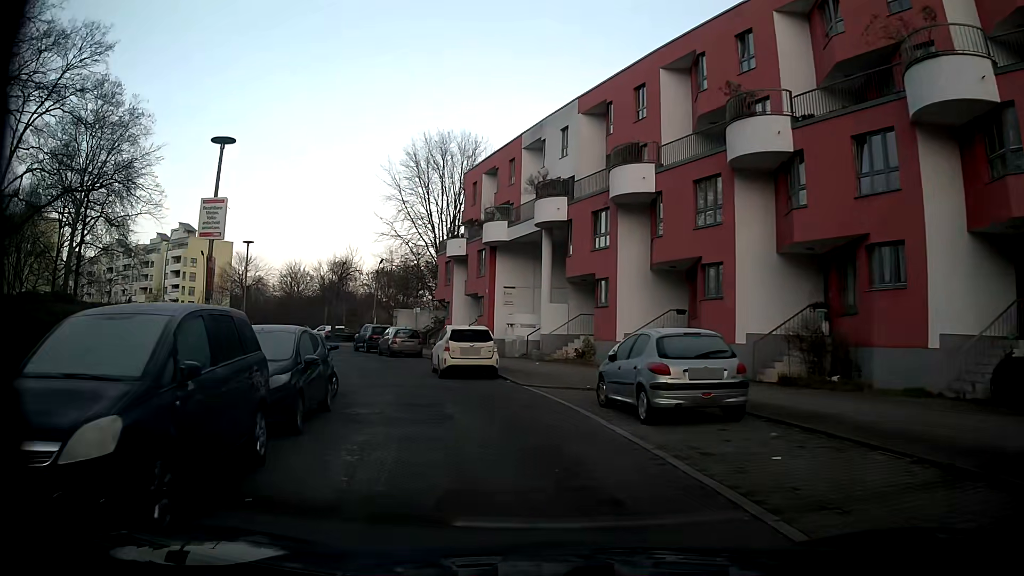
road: residential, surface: asphalt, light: Day
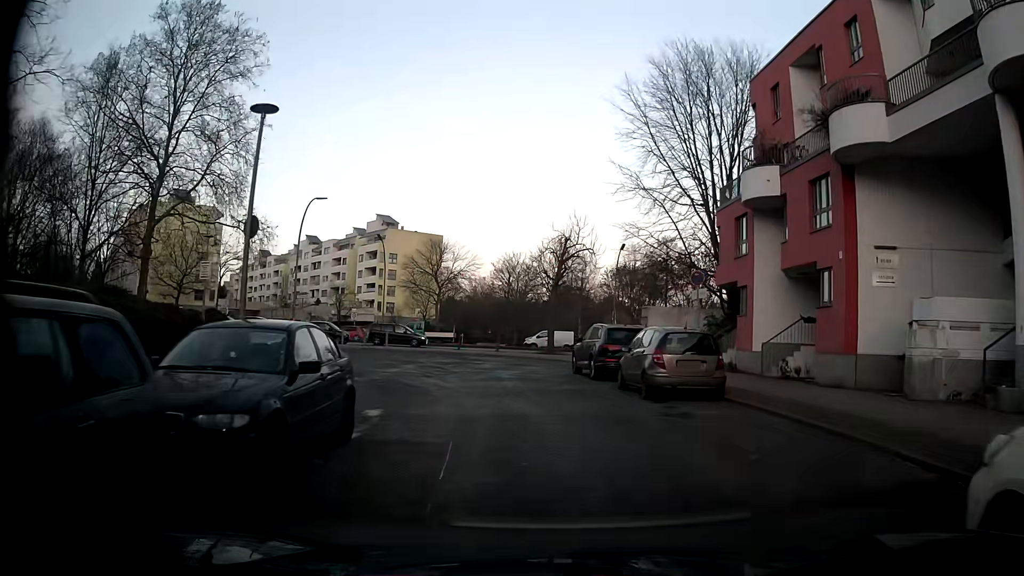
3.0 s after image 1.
(-4.5, +20.0) m; -21°
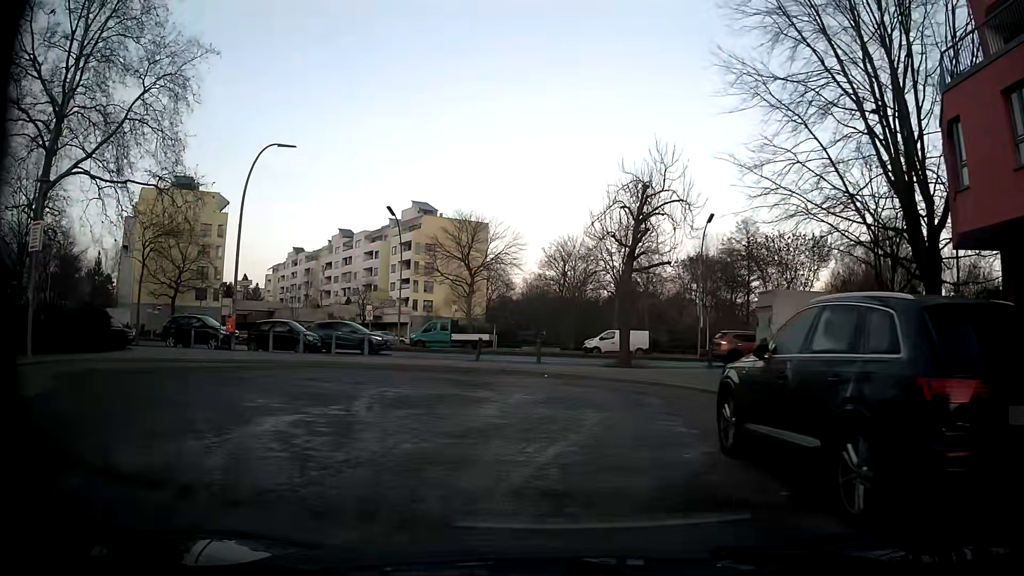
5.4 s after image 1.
(0.0, +15.8) m; -4°
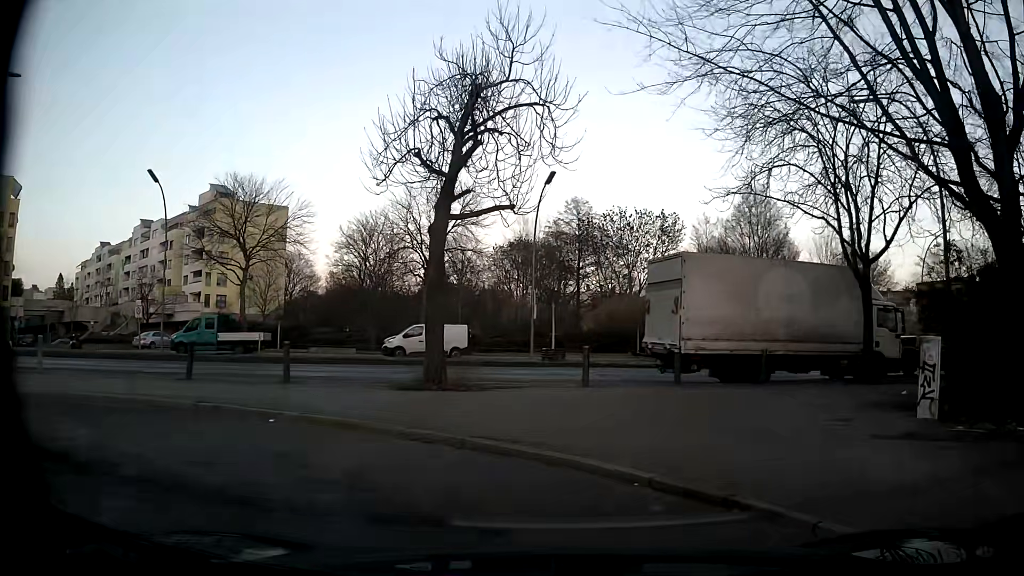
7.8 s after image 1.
(+0.6, +11.2) m; +15°
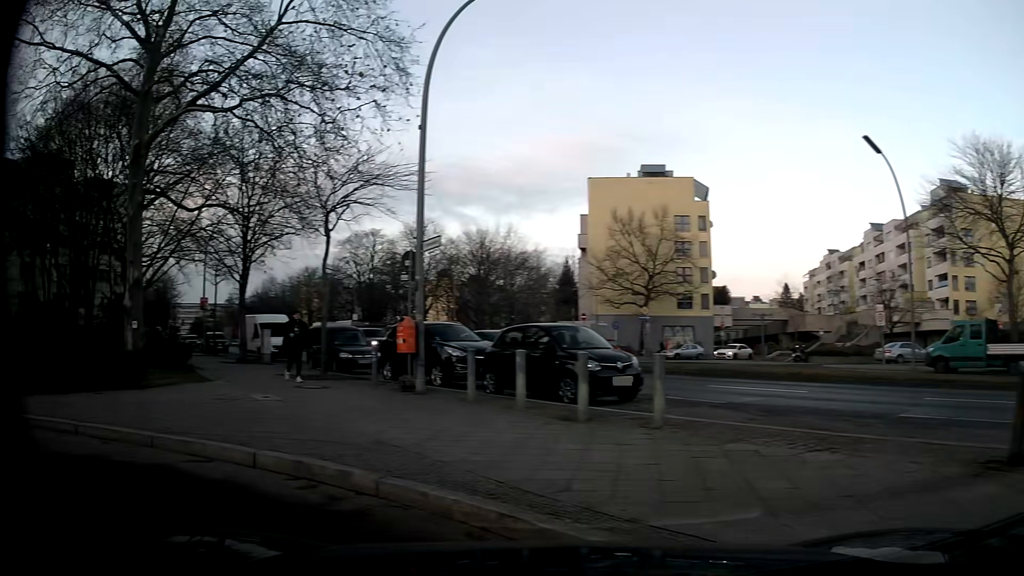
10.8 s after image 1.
(-3.8, +8.9) m; -61°
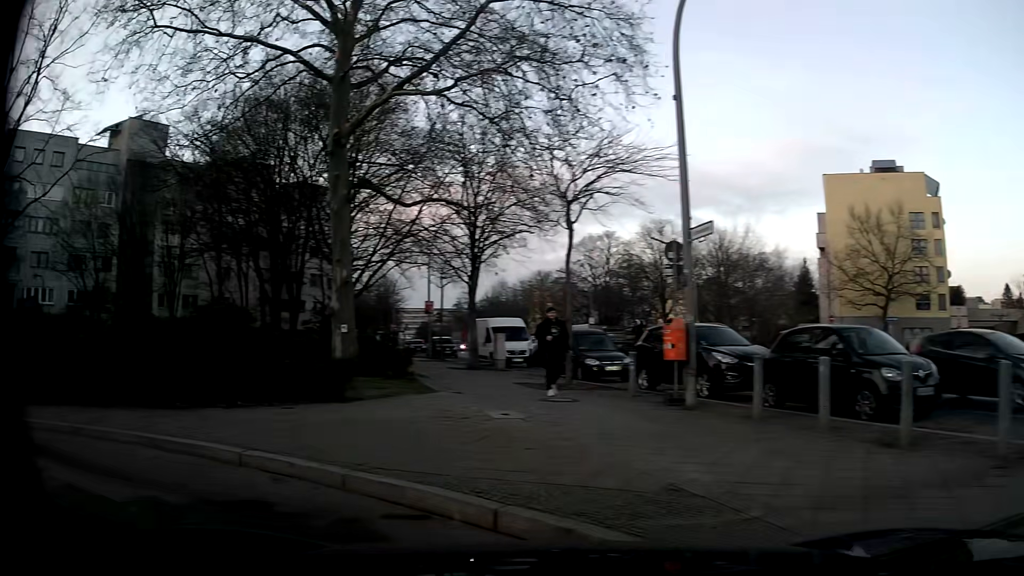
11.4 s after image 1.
(-0.4, +2.2) m; -21°
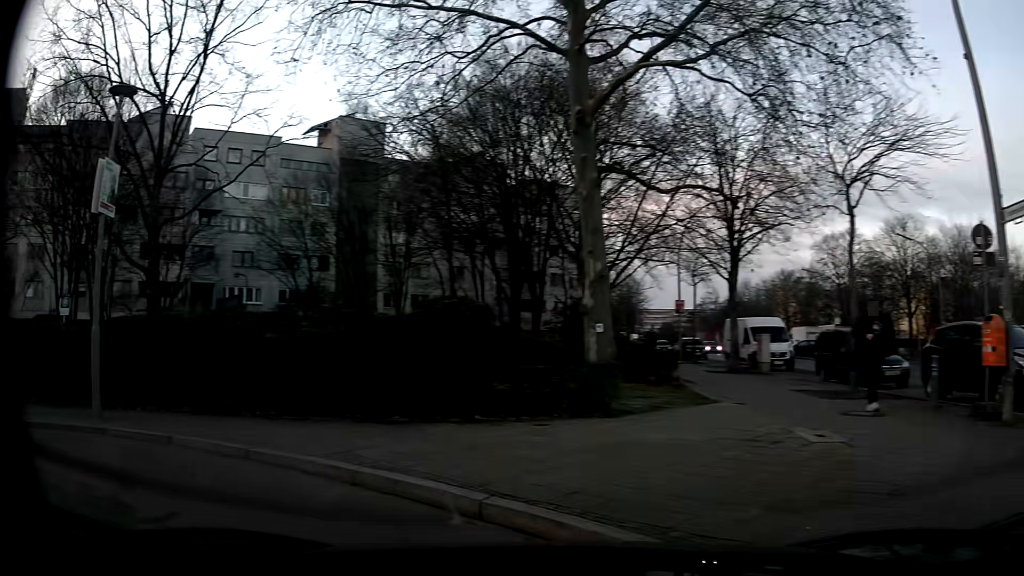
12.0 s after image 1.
(-0.4, +2.2) m; -20°
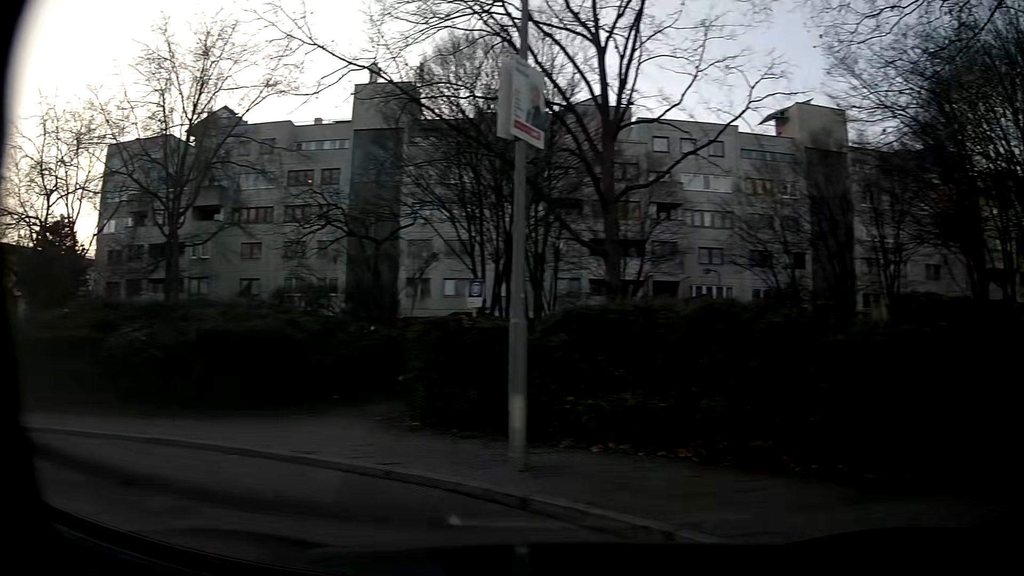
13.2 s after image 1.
(-1.4, +4.1) m; -39°
